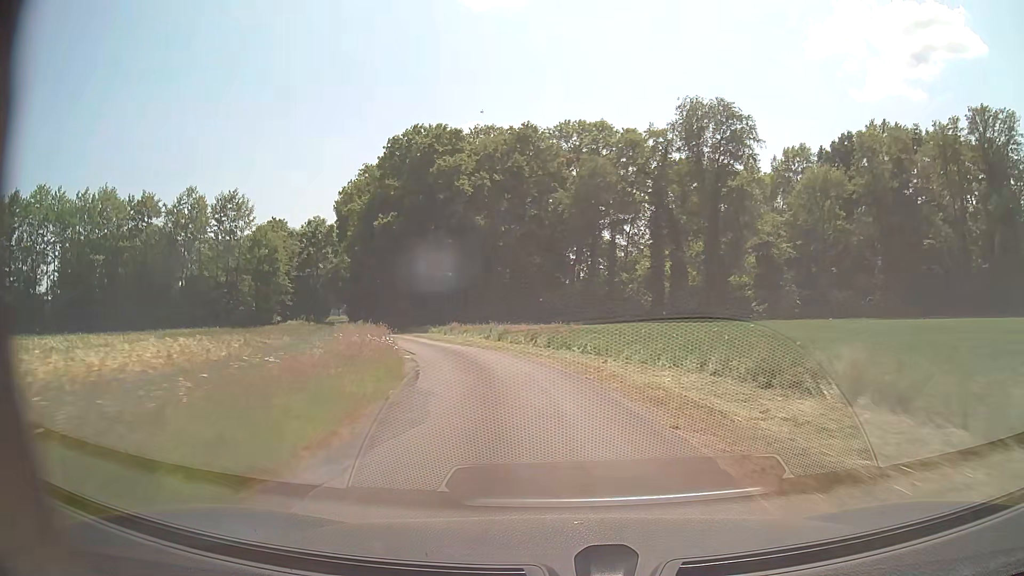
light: Day
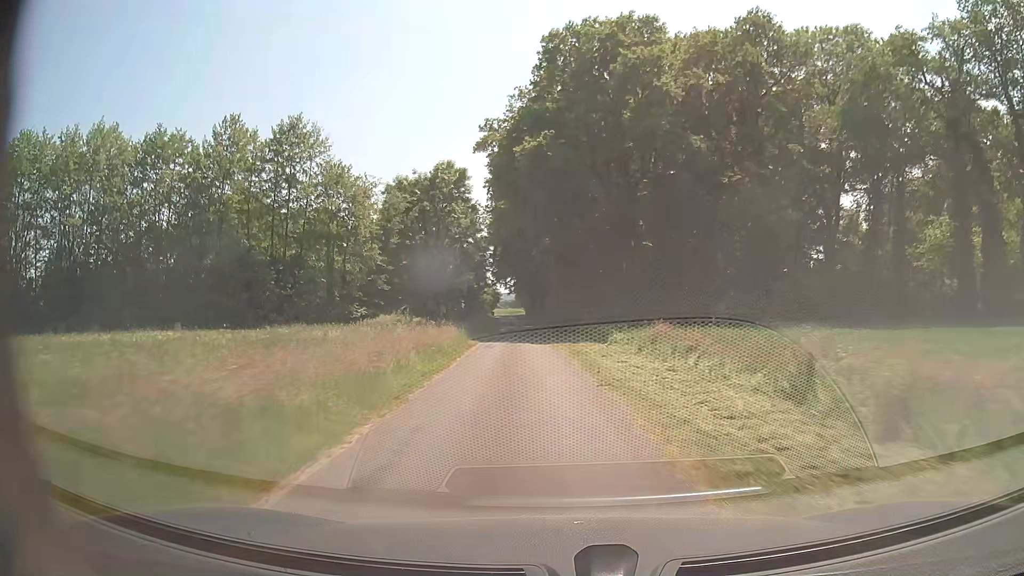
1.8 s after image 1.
(-4.0, +28.7) m; -16°
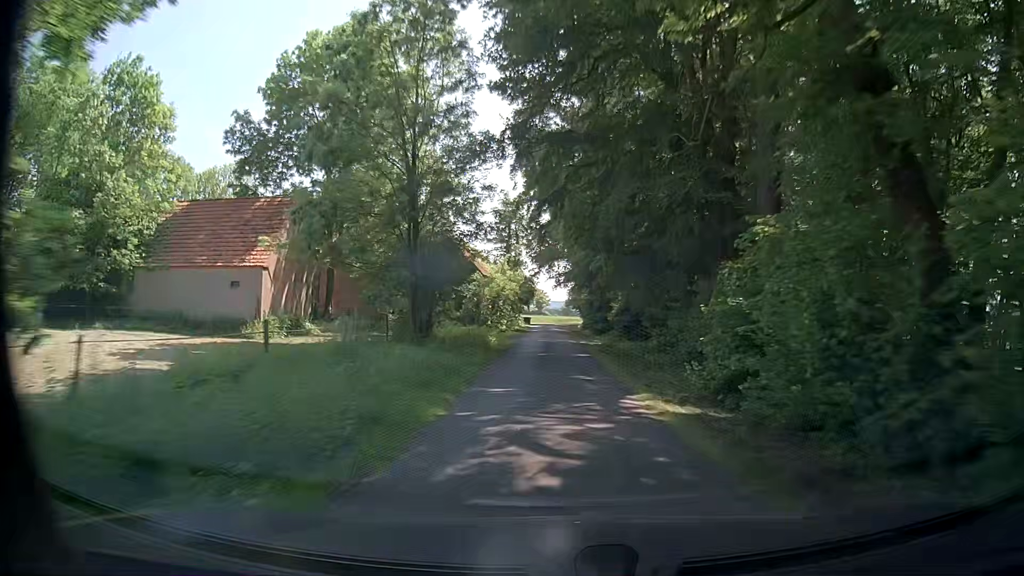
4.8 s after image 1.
(-4.2, +55.3) m; -4°
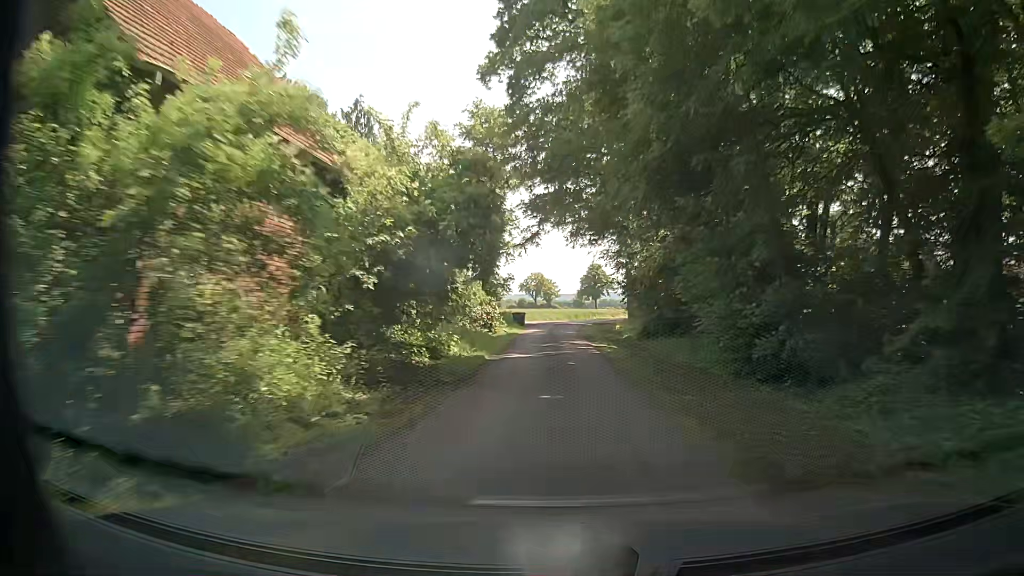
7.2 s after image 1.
(-1.0, +41.9) m; -2°
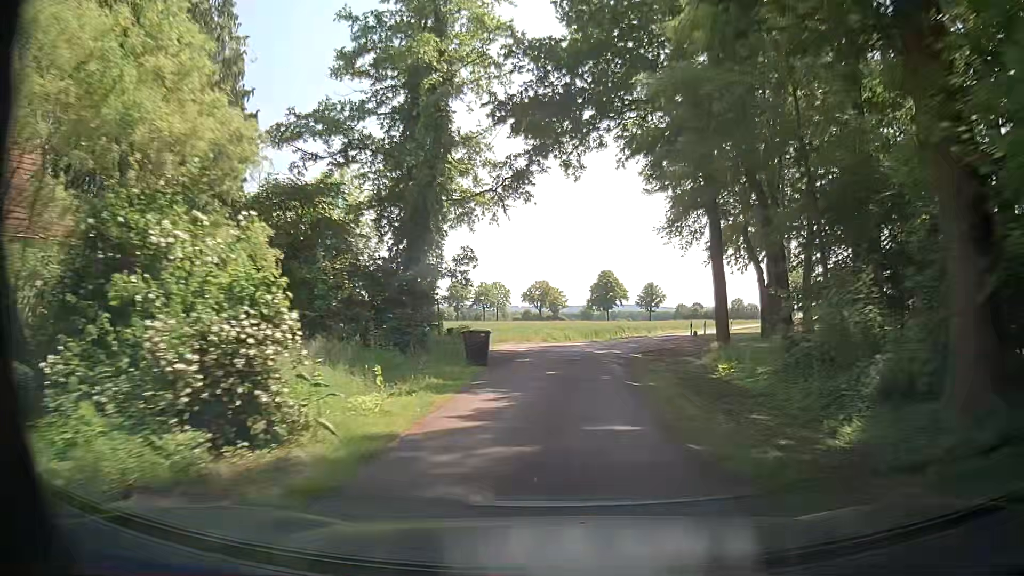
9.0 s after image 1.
(0.0, +28.0) m; -1°
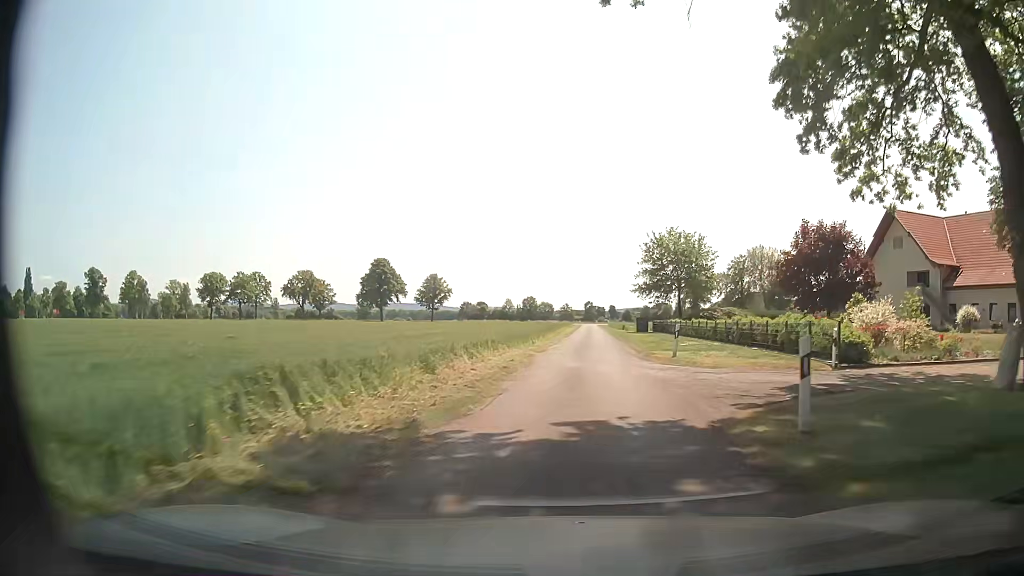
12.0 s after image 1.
(+5.7, +41.7) m; +19°
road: unclassified
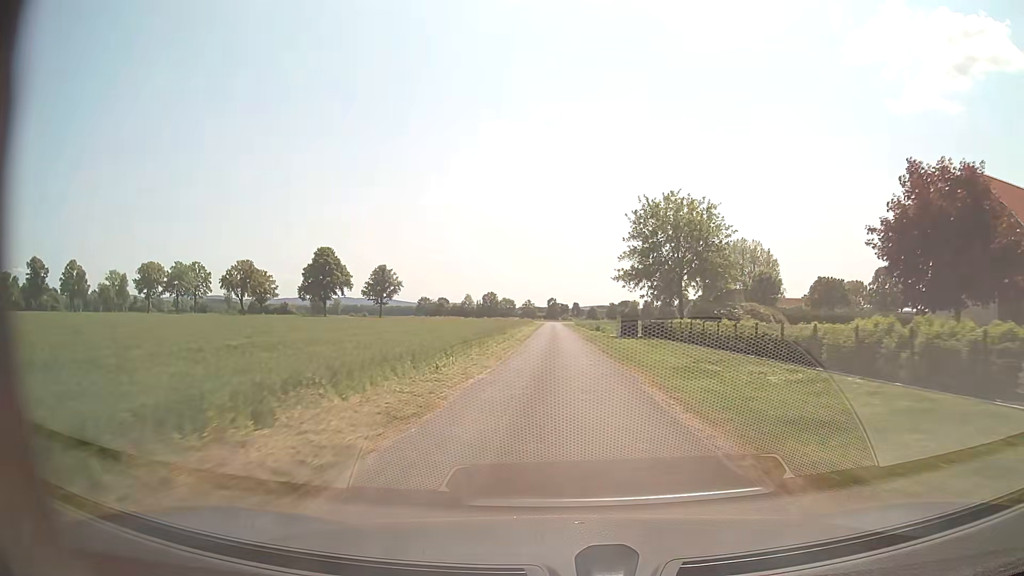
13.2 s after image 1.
(+0.7, +18.8) m; +3°
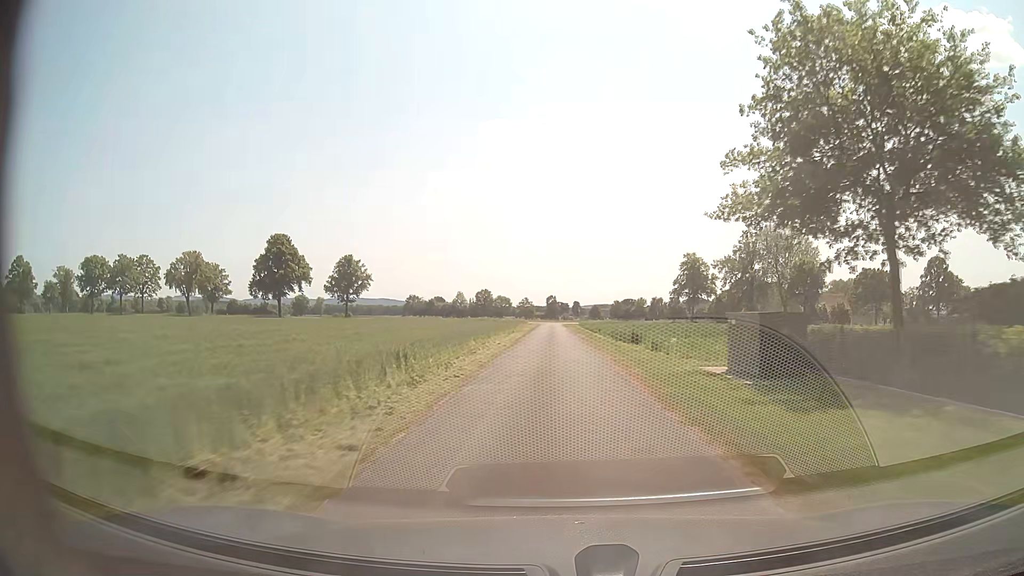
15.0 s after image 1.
(-0.1, +30.6) m; 0°
(0, +10) (0, +20) (0, +30) (0, +40) (0, +50) (0, +60) (0, +70) (0, +80) (0, +90) (0, +100) m
